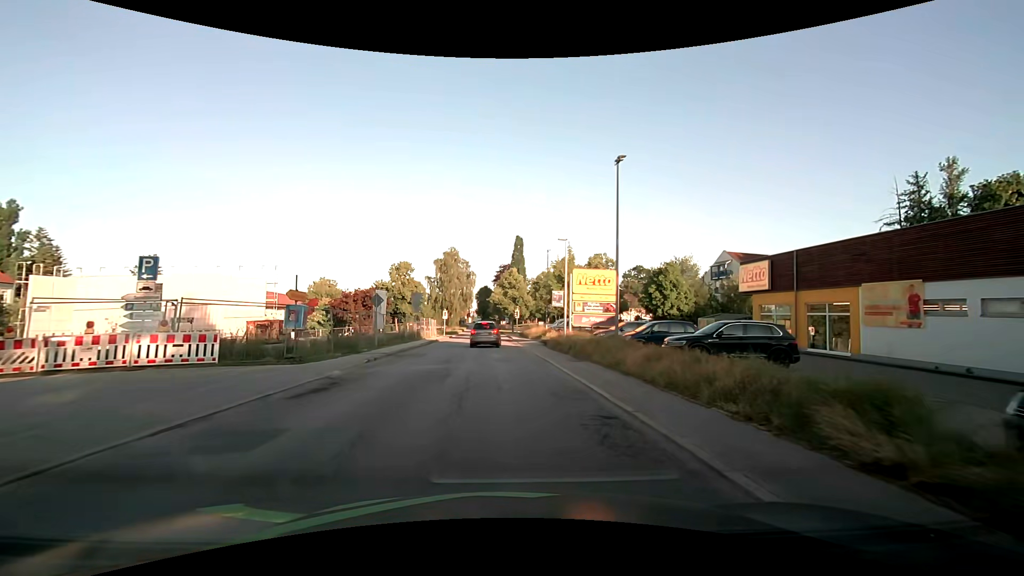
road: secondary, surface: asphalt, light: Day
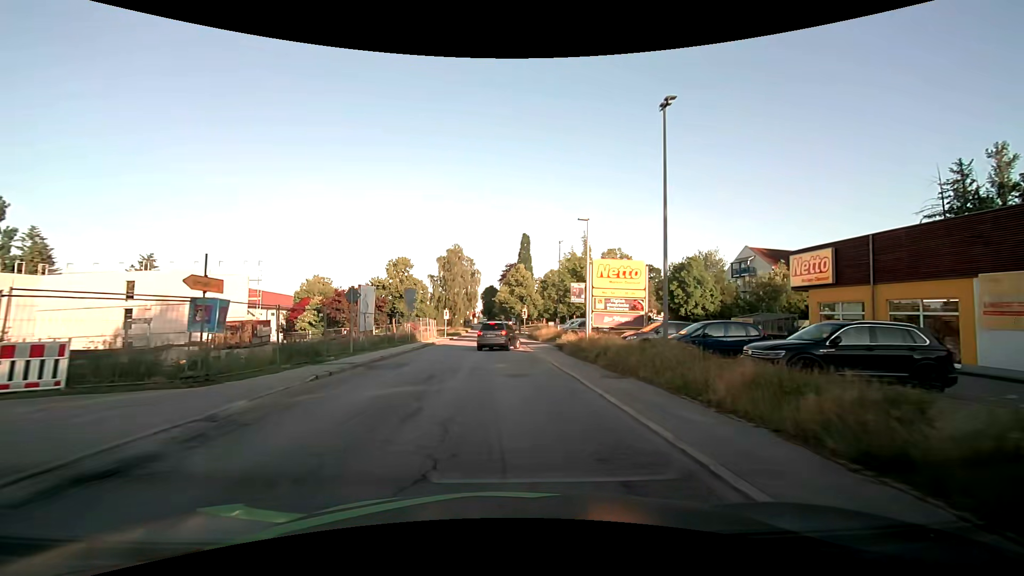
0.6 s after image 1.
(0.0, +5.5) m; 0°
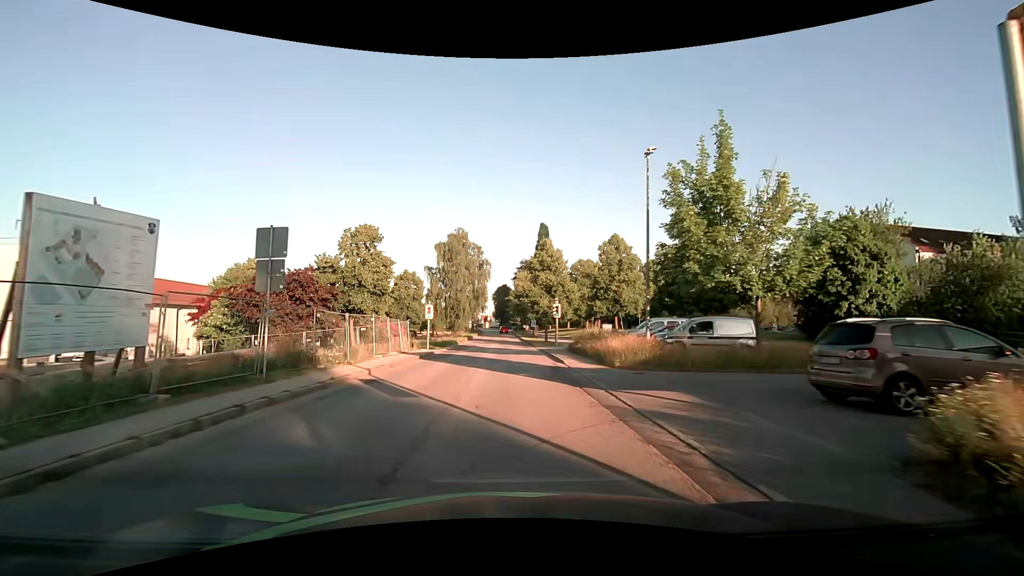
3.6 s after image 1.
(-0.6, +23.7) m; -2°
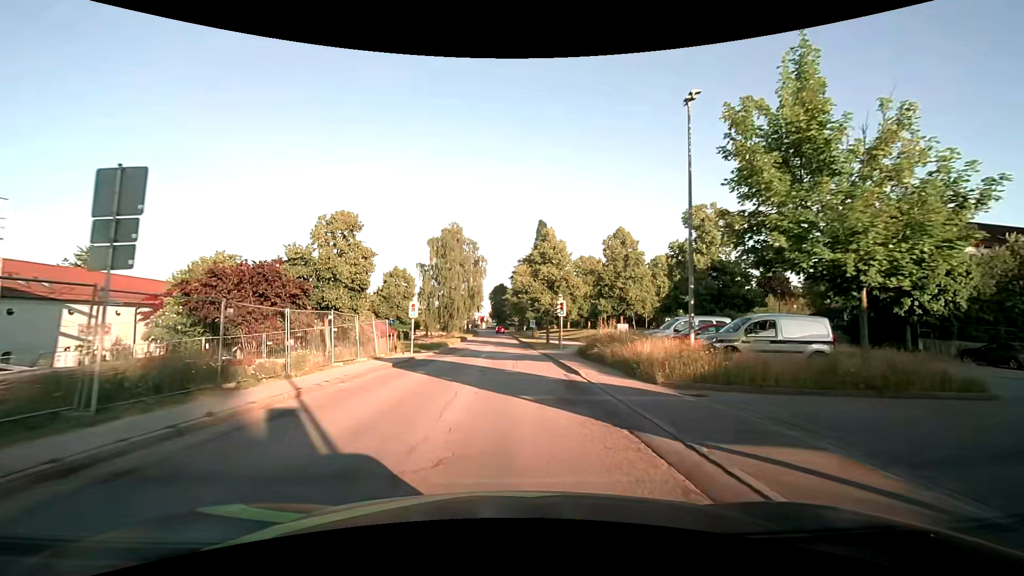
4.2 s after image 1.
(0.0, +5.2) m; +1°
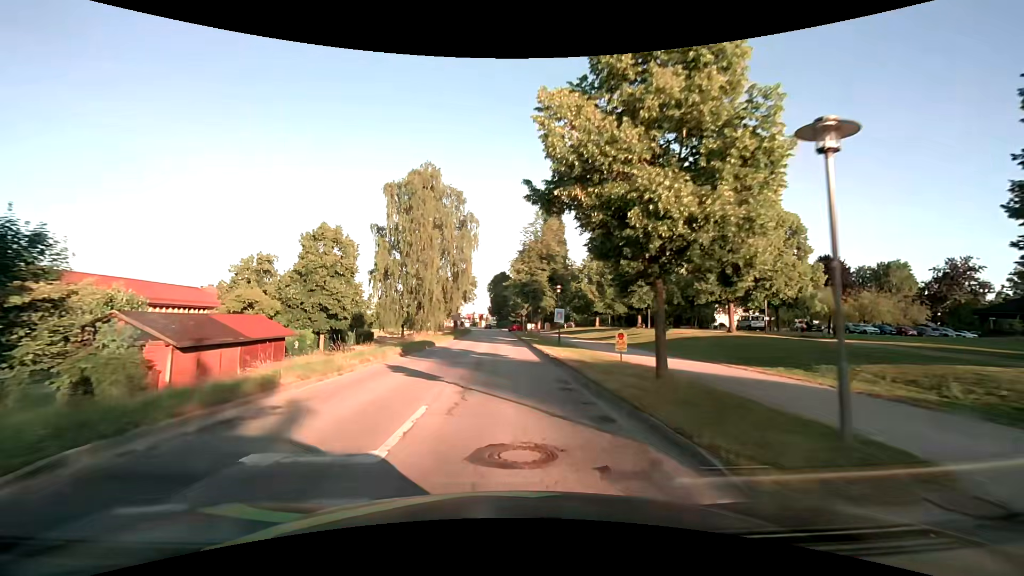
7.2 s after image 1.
(+0.1, +31.1) m; 0°
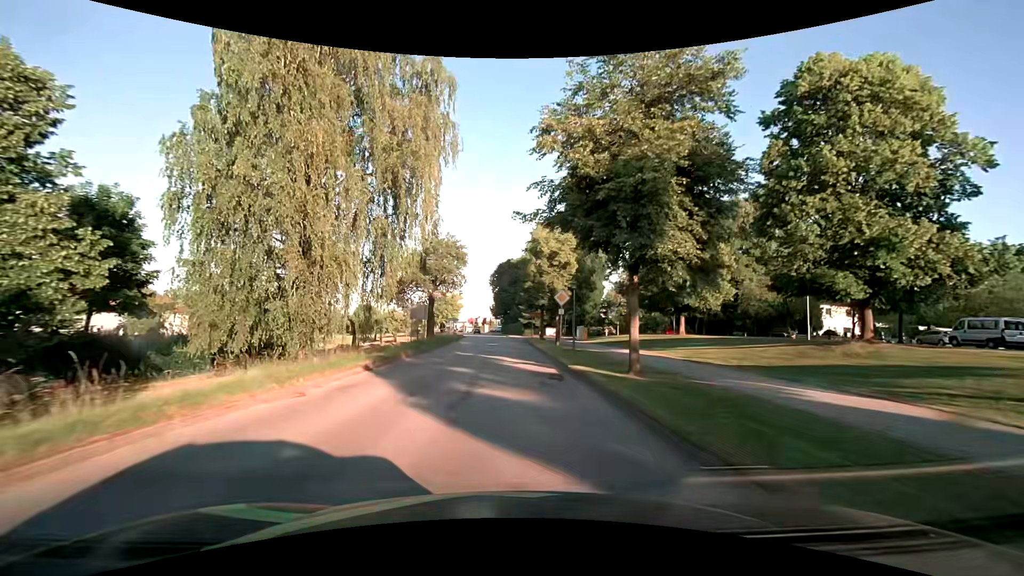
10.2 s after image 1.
(-0.3, +32.6) m; -1°
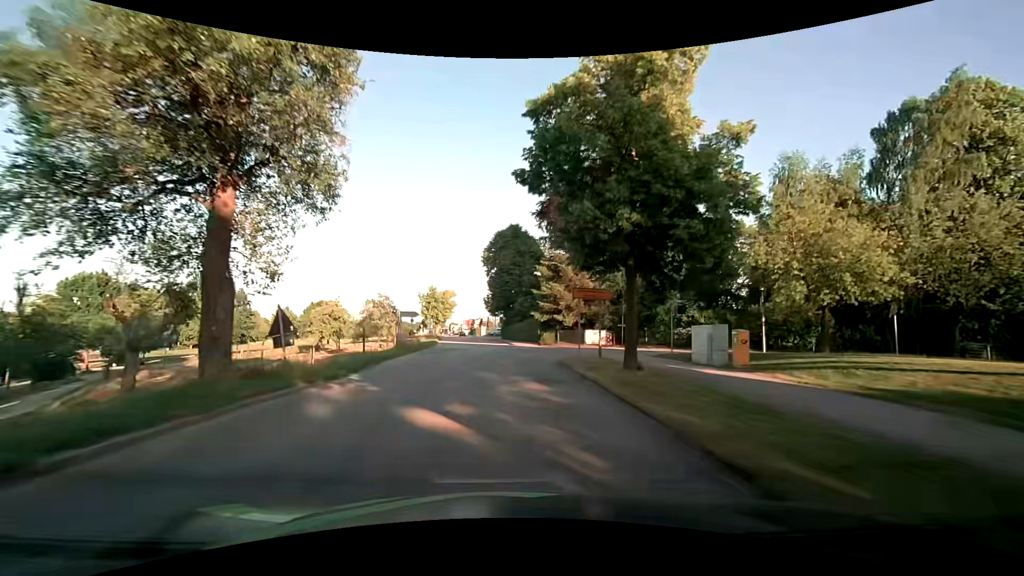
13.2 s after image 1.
(0.0, +34.9) m; 0°
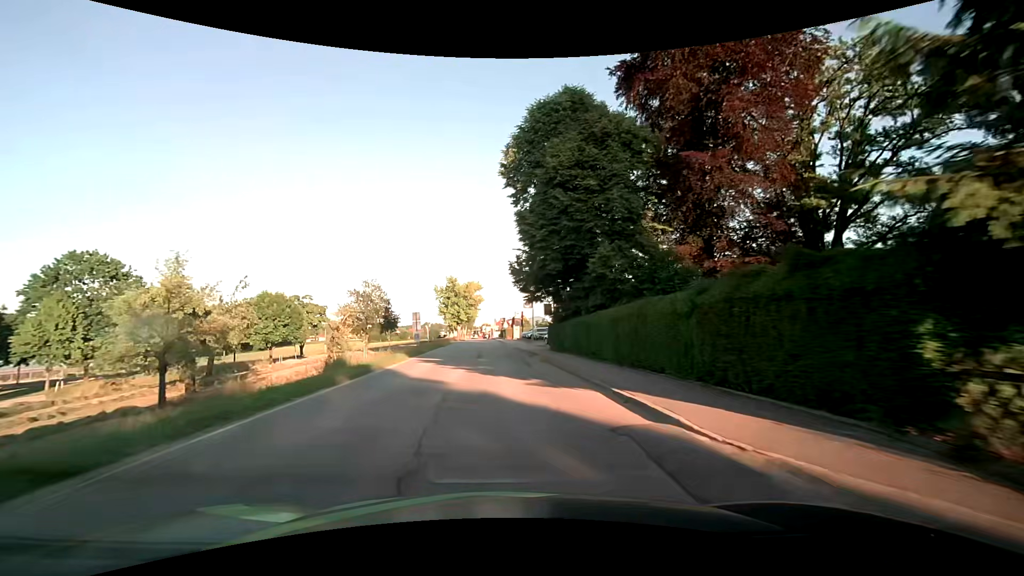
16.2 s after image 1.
(-1.1, +37.0) m; -5°
(0, +10) (0, +20) (-1, +30) (-1, +40) (-1, +50) (-2, +60) (-2, +70) (-2, +80) (-3, +90) (-3, +100) m
